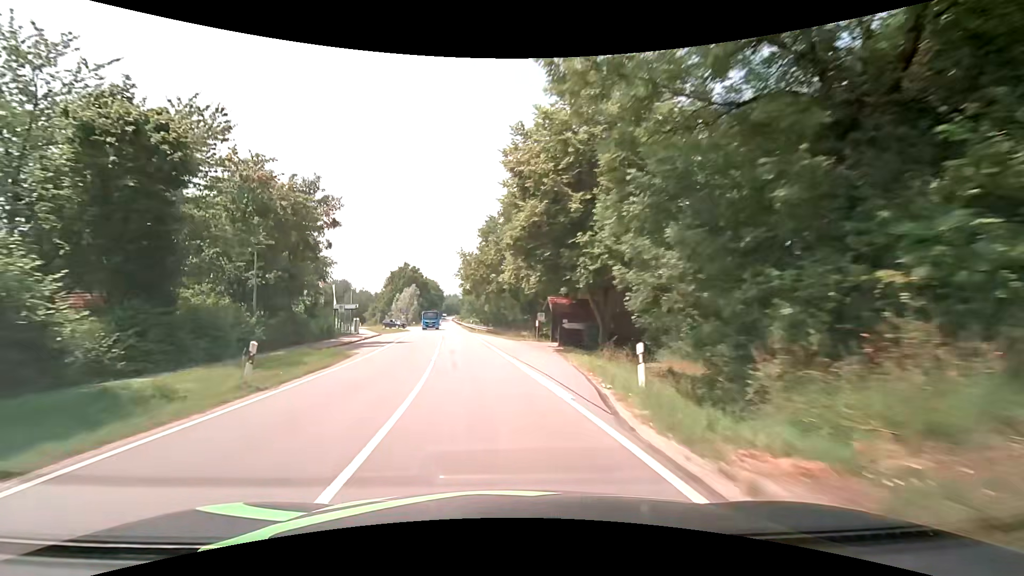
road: secondary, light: Day
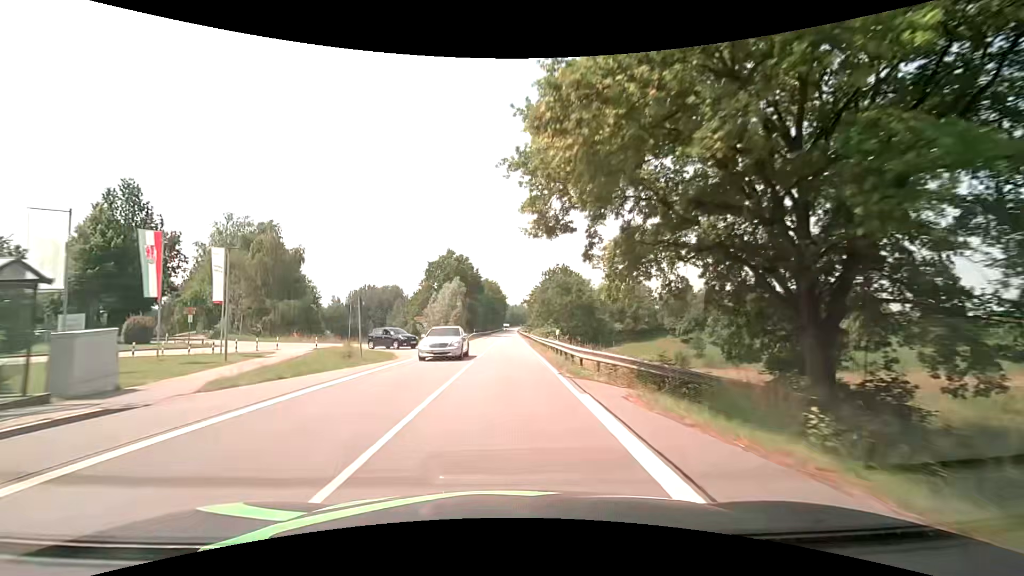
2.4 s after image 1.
(-3.9, +41.7) m; -8°
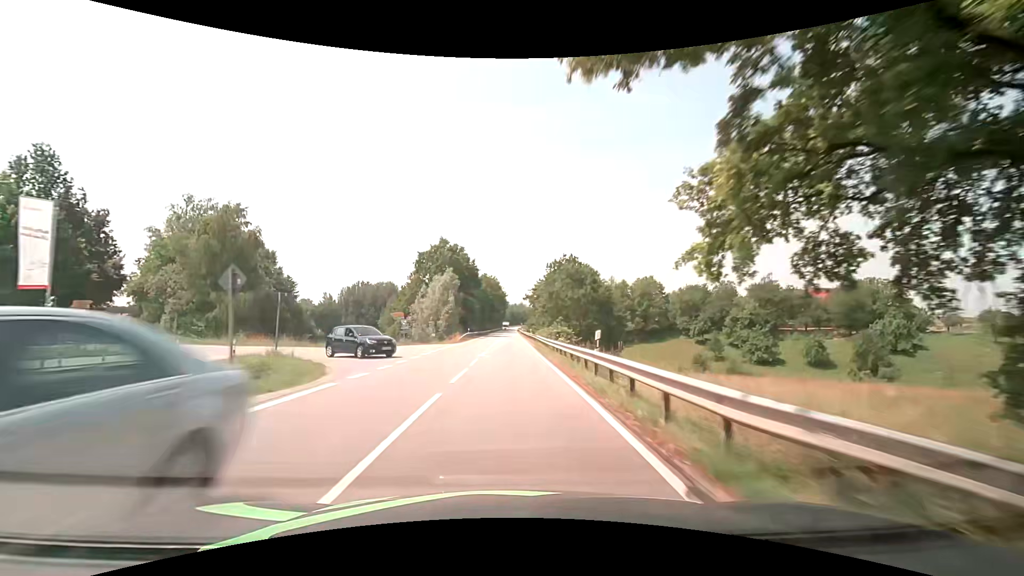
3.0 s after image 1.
(0.0, +10.6) m; 0°
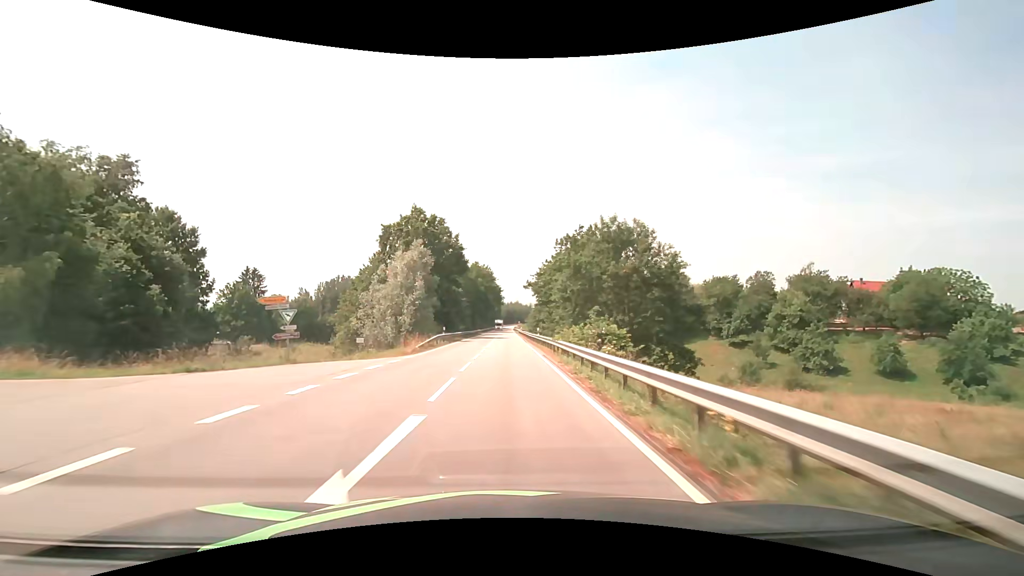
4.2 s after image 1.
(0.0, +21.2) m; 0°
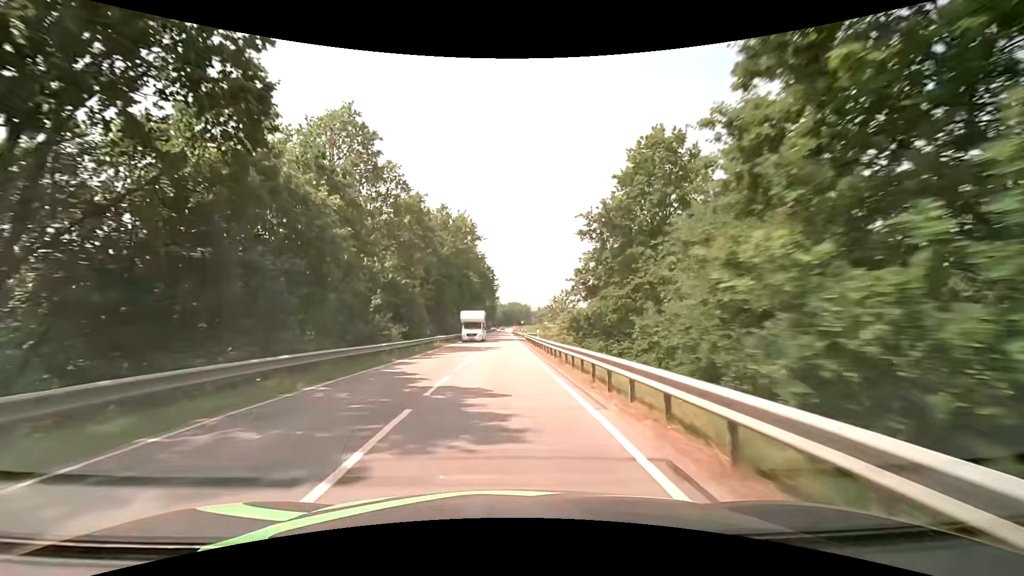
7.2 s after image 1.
(+0.2, +53.4) m; 0°
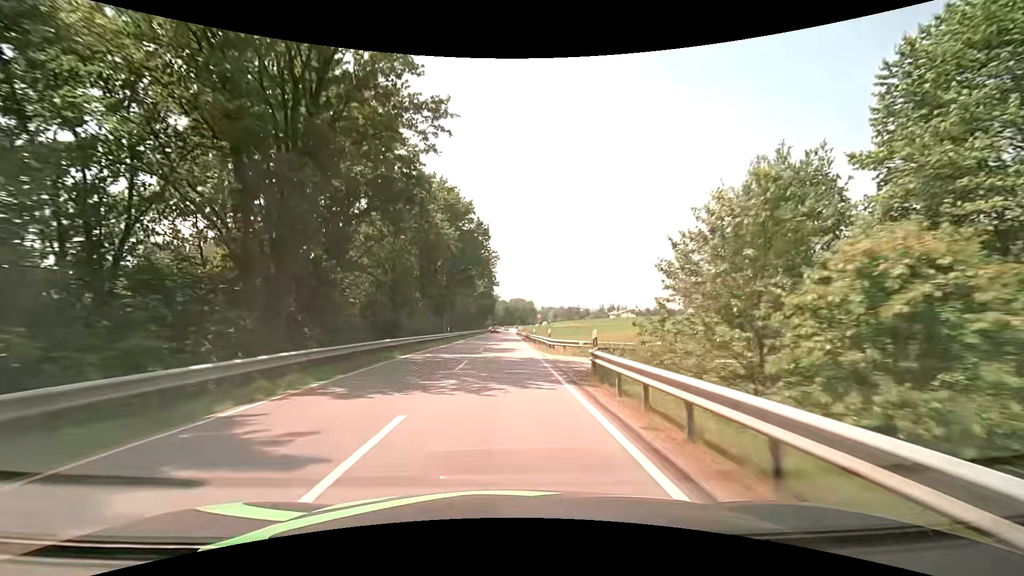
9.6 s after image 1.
(0.0, +42.9) m; 0°
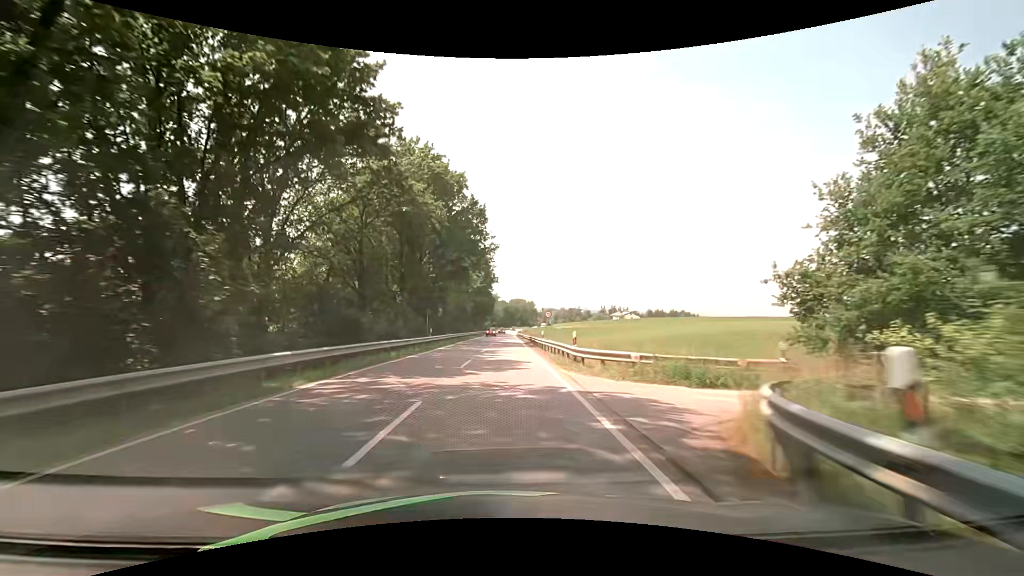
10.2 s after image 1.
(0.0, +10.7) m; 0°
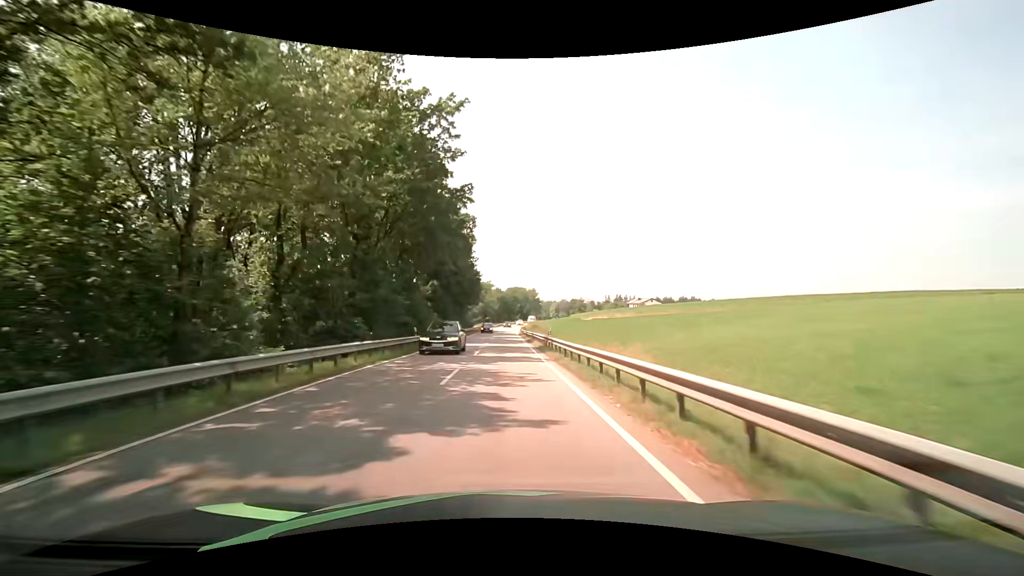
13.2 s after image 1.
(+0.1, +53.7) m; 0°
(0, +10) (0, +20) (0, +30) (0, +40) (0, +50) (0, +60) (0, +70) (0, +80) (0, +90) (+1, +100) m
